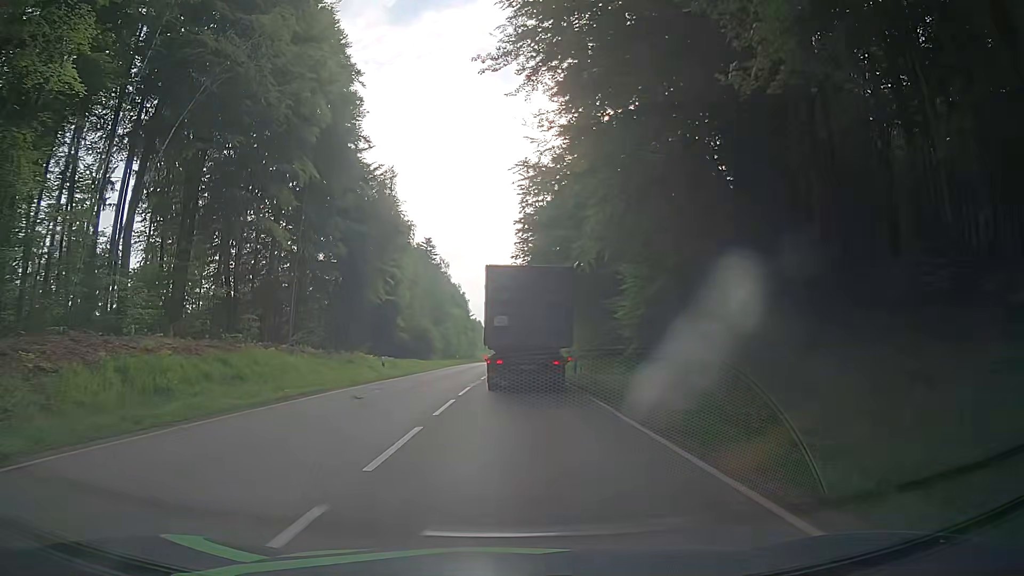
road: secondary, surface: asphalt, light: Day
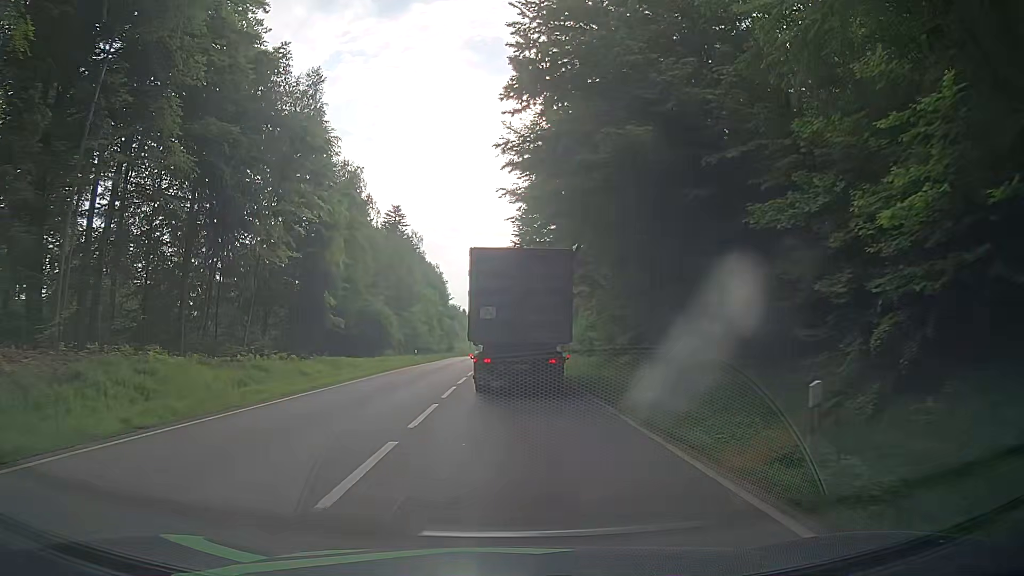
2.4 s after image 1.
(+0.4, +26.2) m; +2°
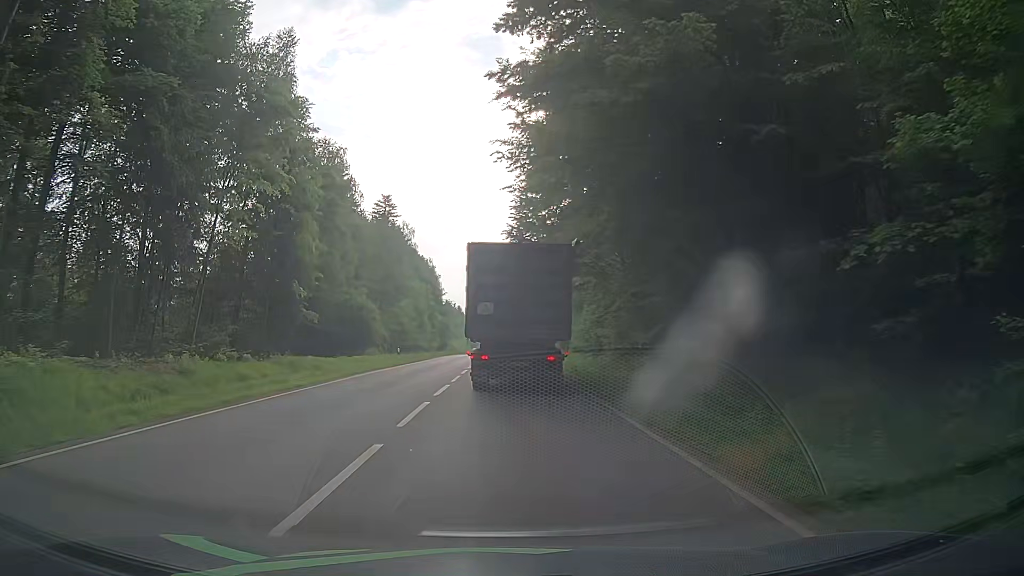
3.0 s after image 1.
(0.0, +6.4) m; 0°
(0, +10) (0, +20) (0, +30) (0, +40) (0, +50) (0, +60) (0, +70) (-1, +80) (-1, +90) (-1, +100) m
